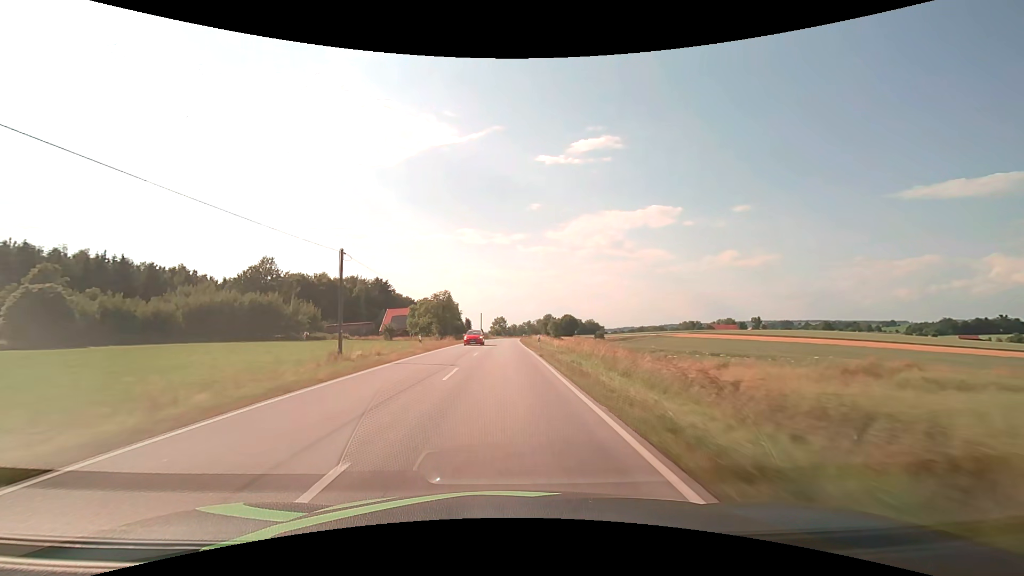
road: secondary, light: Day
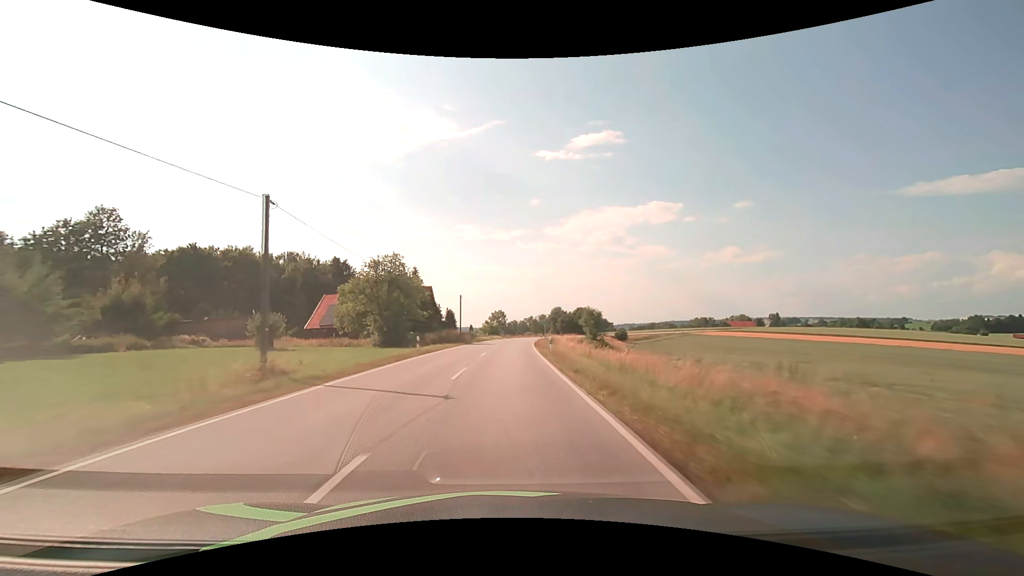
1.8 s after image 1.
(-0.2, +46.2) m; 0°
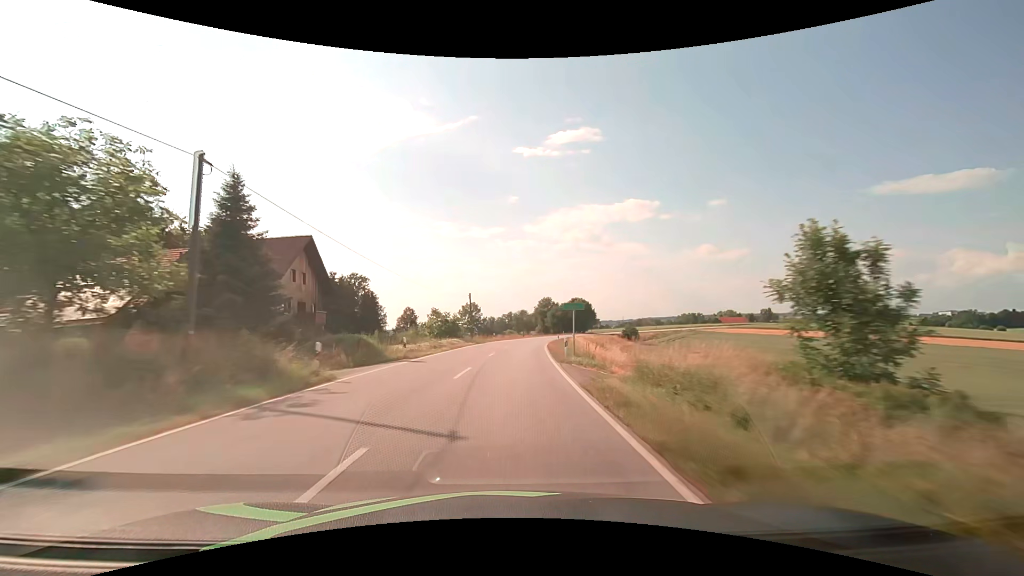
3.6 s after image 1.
(+0.8, +46.2) m; +2°
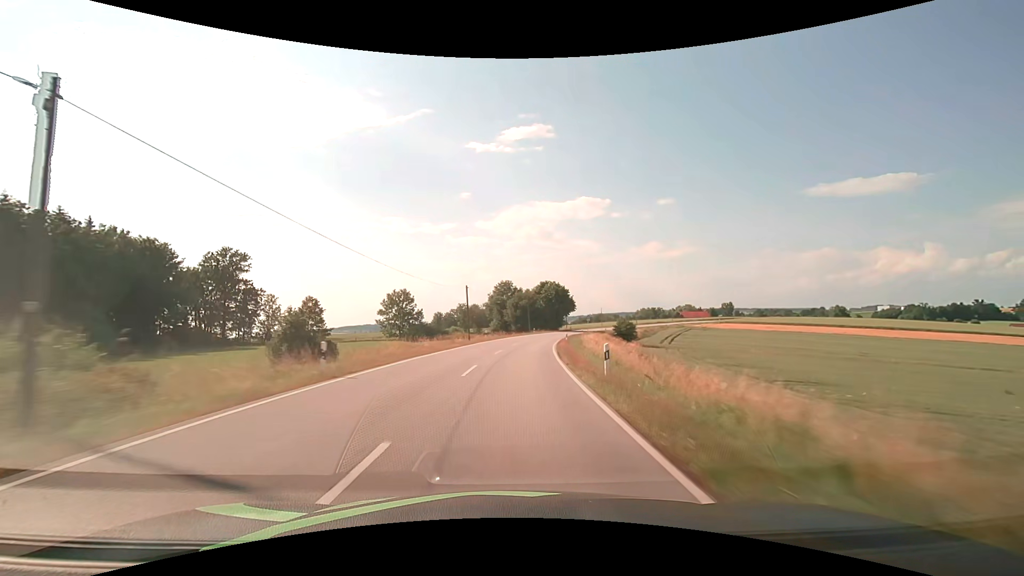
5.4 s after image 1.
(+2.0, +46.5) m; +5°
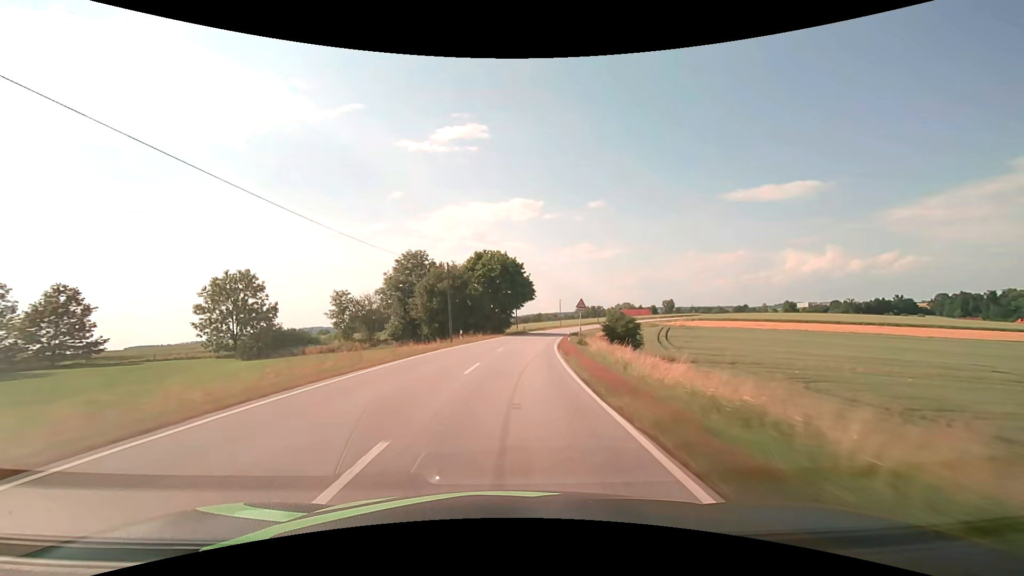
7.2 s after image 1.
(+3.0, +46.6) m; +7°
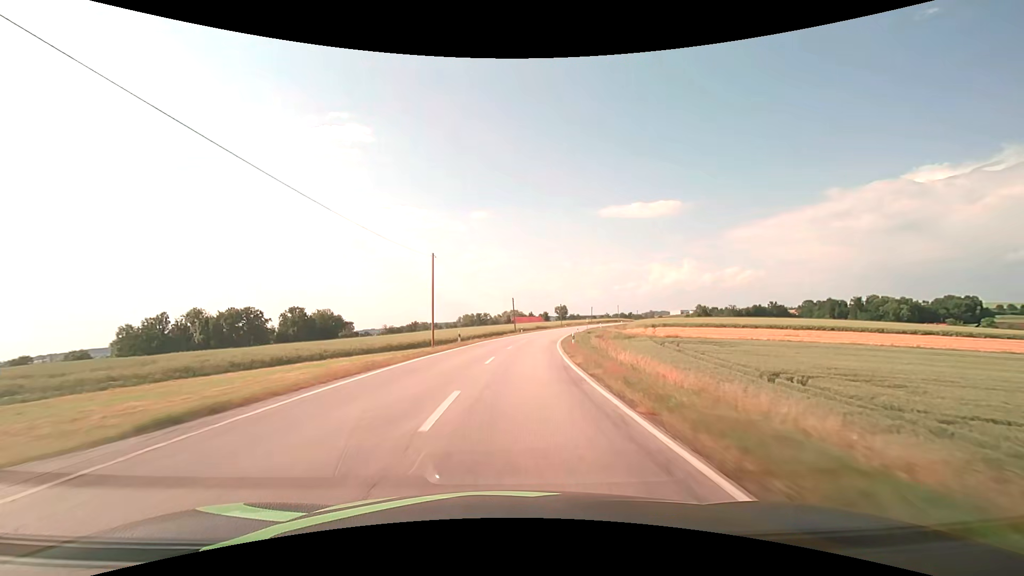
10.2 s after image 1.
(+8.9, +77.4) m; +13°
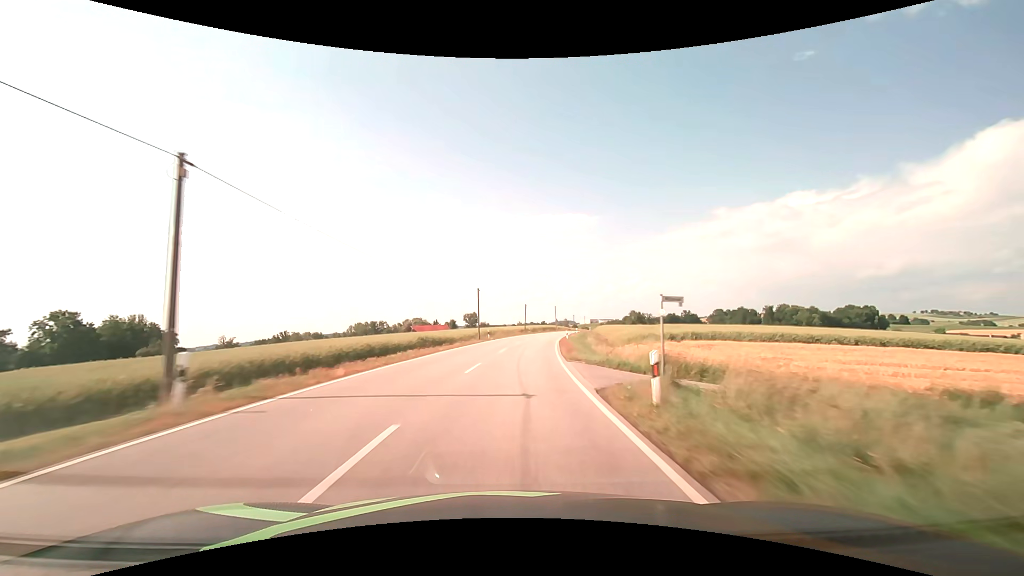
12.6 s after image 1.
(+6.0, +62.1) m; +10°
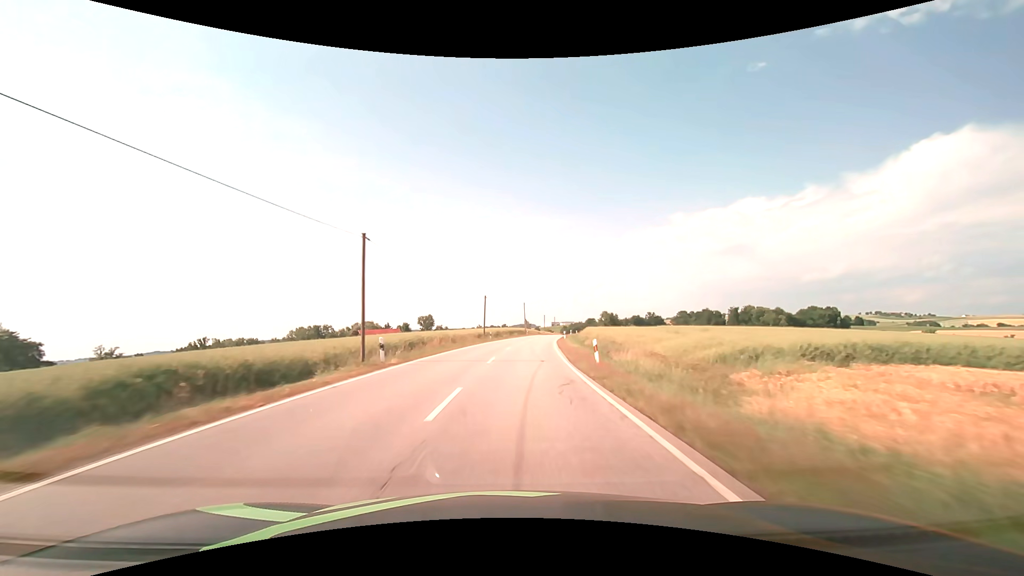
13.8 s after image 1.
(+1.3, +31.2) m; +5°
(0, +10) (+1, +20) (+1, +30) (+2, +40) (+3, +50) (+4, +60) (+6, +70) (+7, +80) (+9, +89) (+11, +99) m
